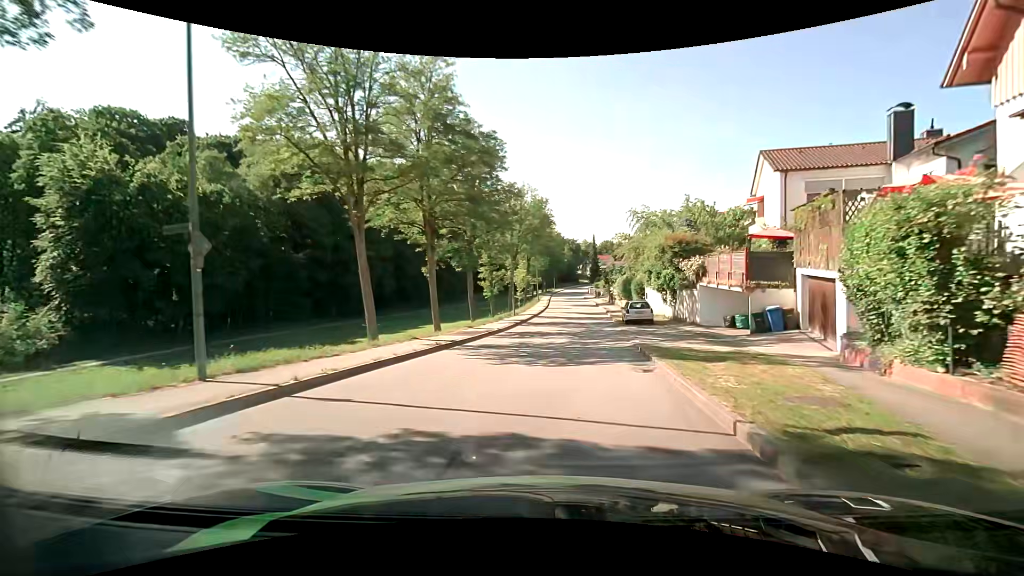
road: unclassified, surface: asphalt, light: Day
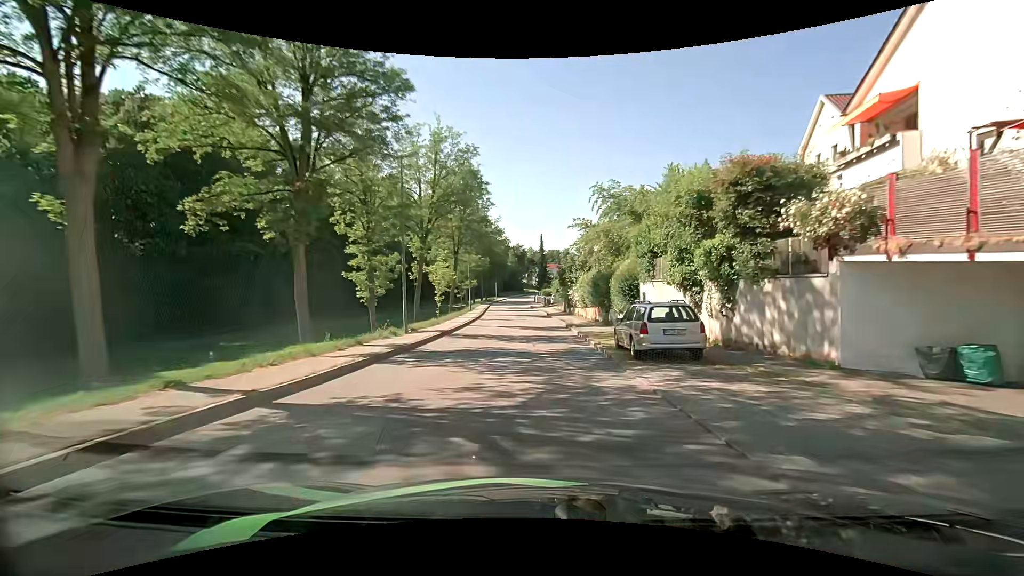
(+1.4, +18.2) m; +7°
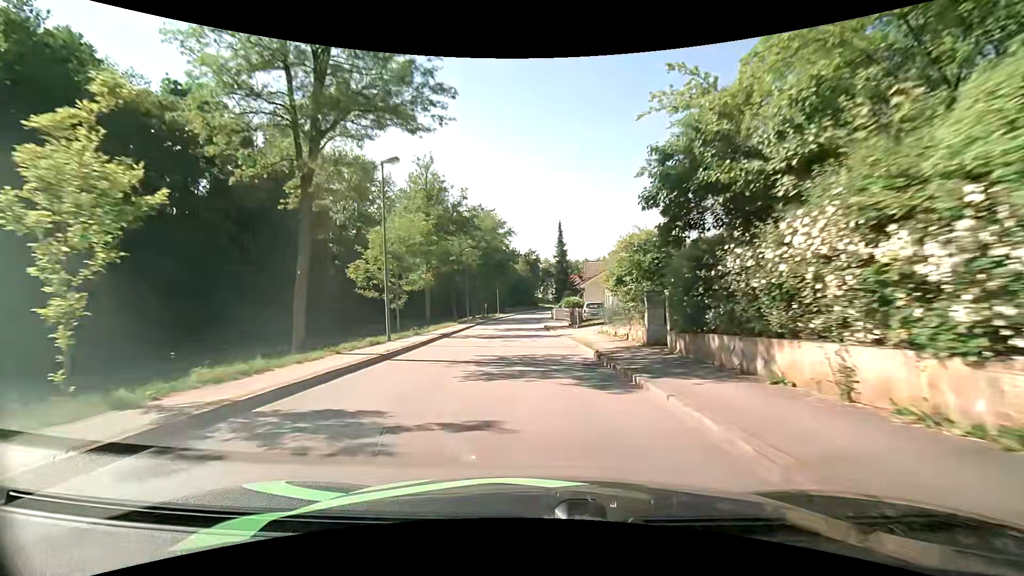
(-0.1, +33.2) m; -2°
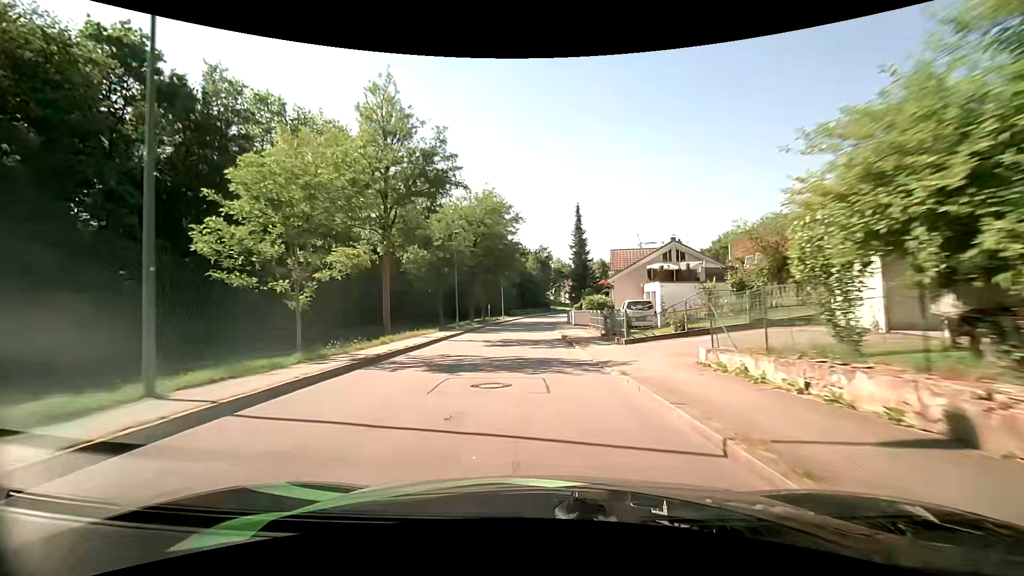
(-0.2, +13.7) m; -1°
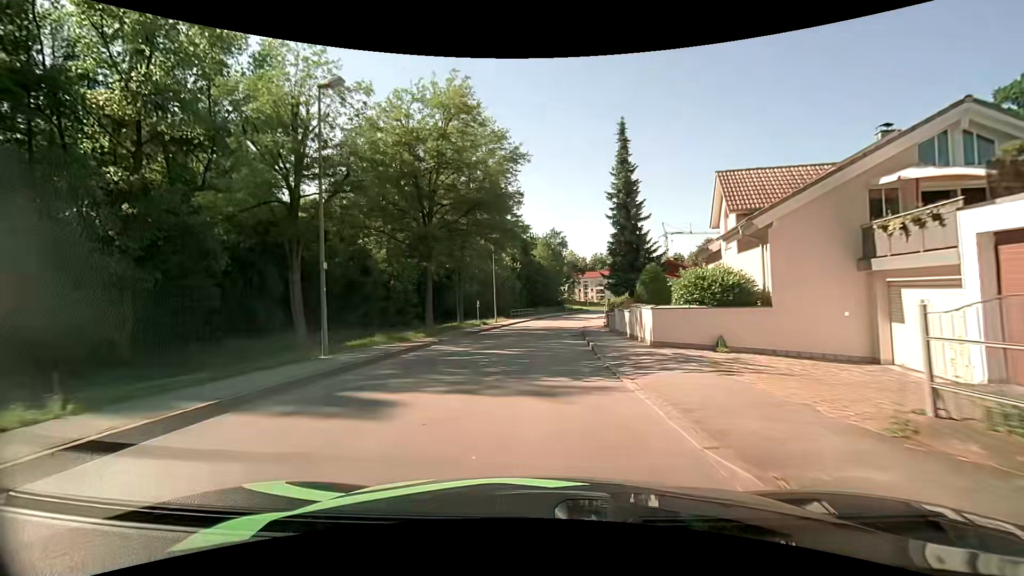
(-0.3, +26.4) m; -2°
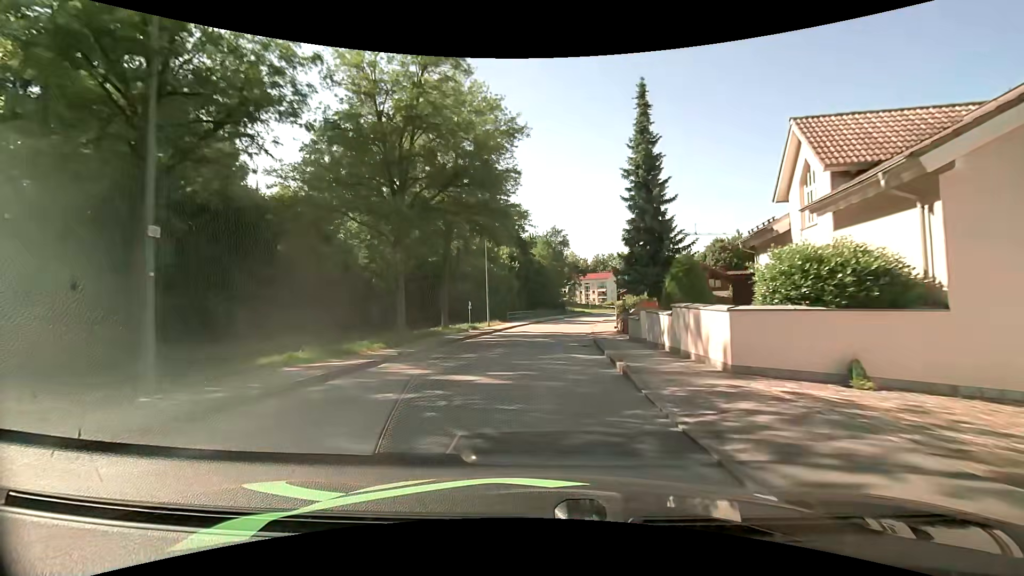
(0.0, +6.3) m; 0°
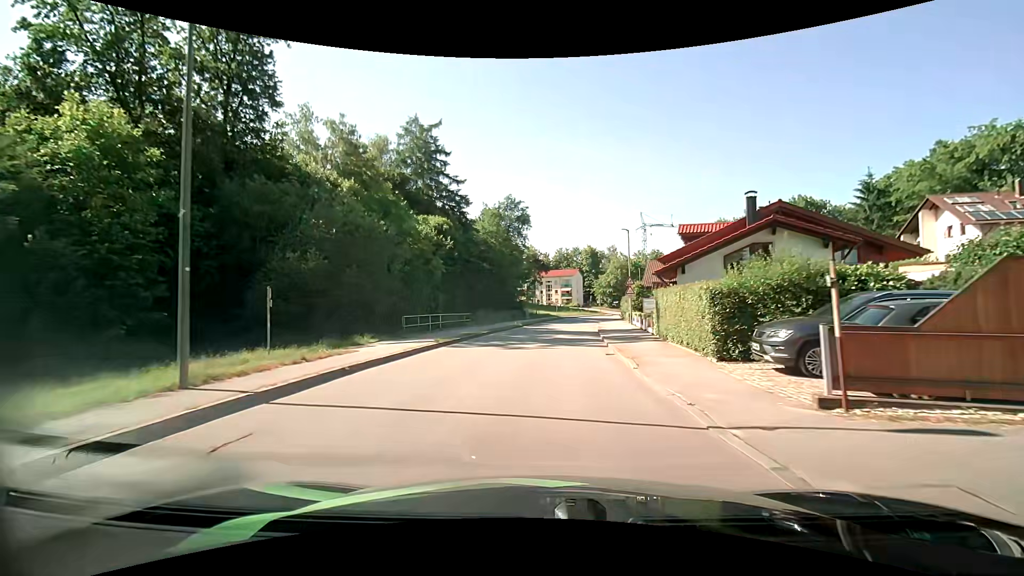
(+1.1, +30.5) m; +5°
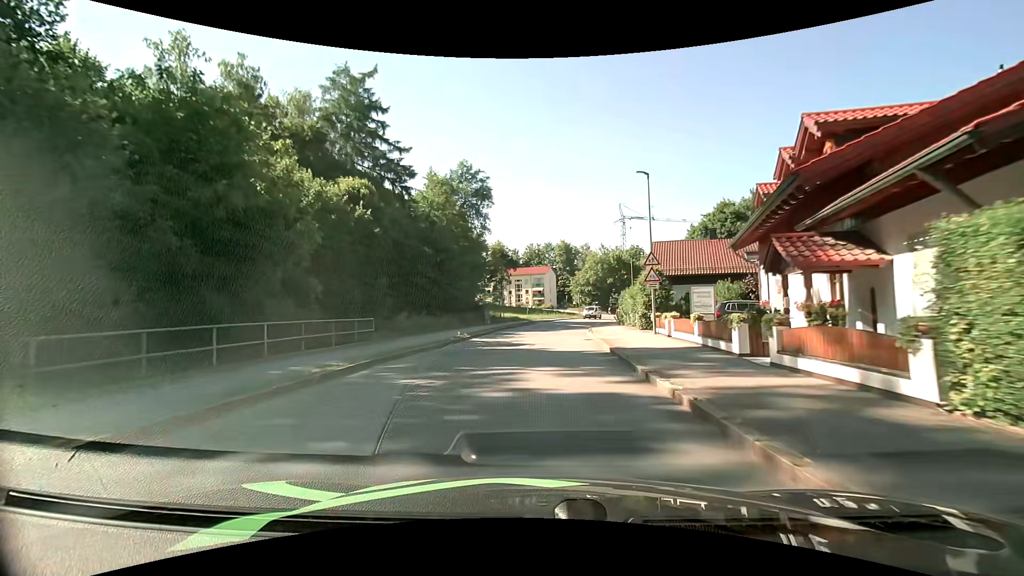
(+0.4, +18.0) m; +3°
